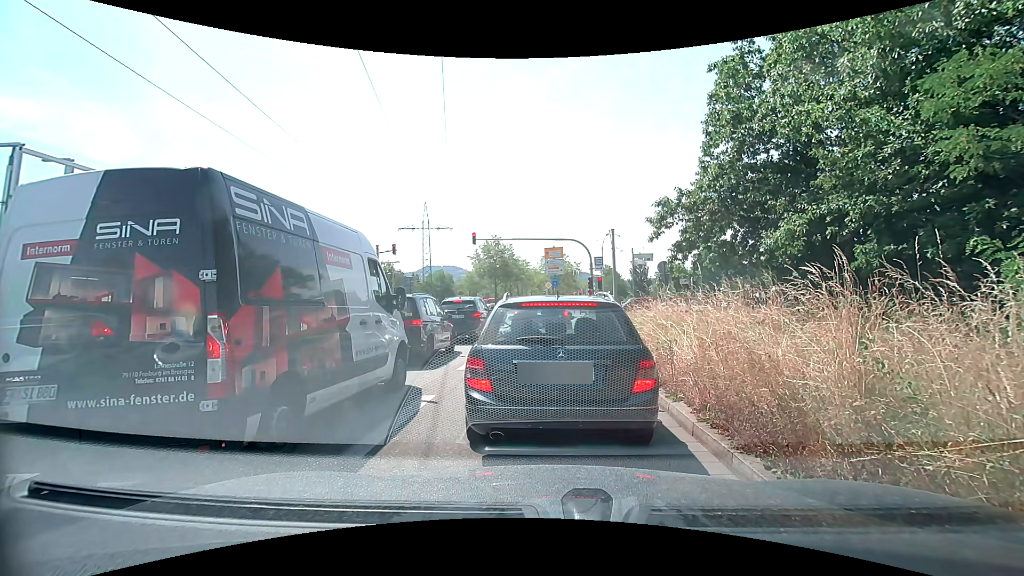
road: primary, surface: asphalt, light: Day
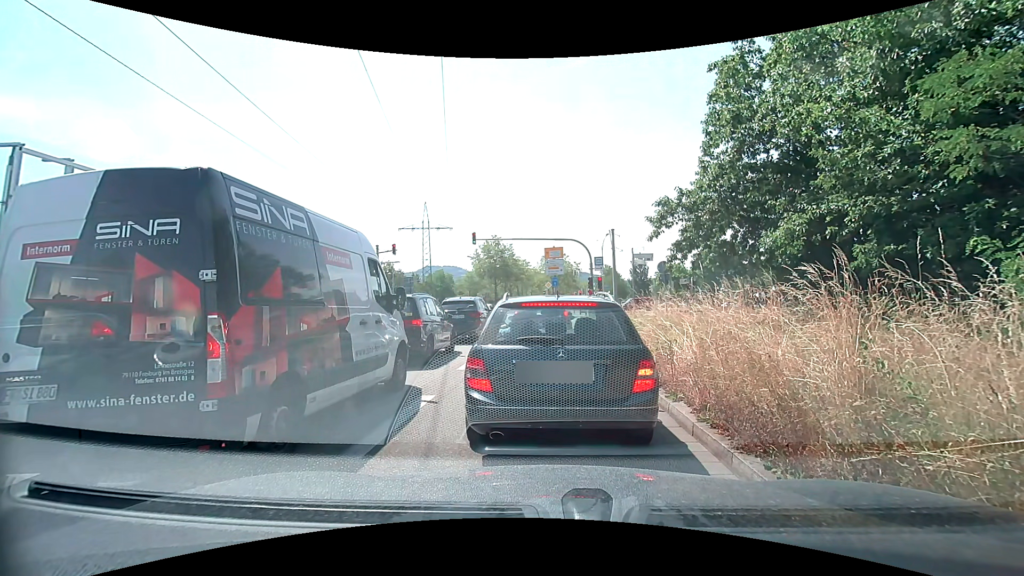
(0.0, 0.0) m; 0°
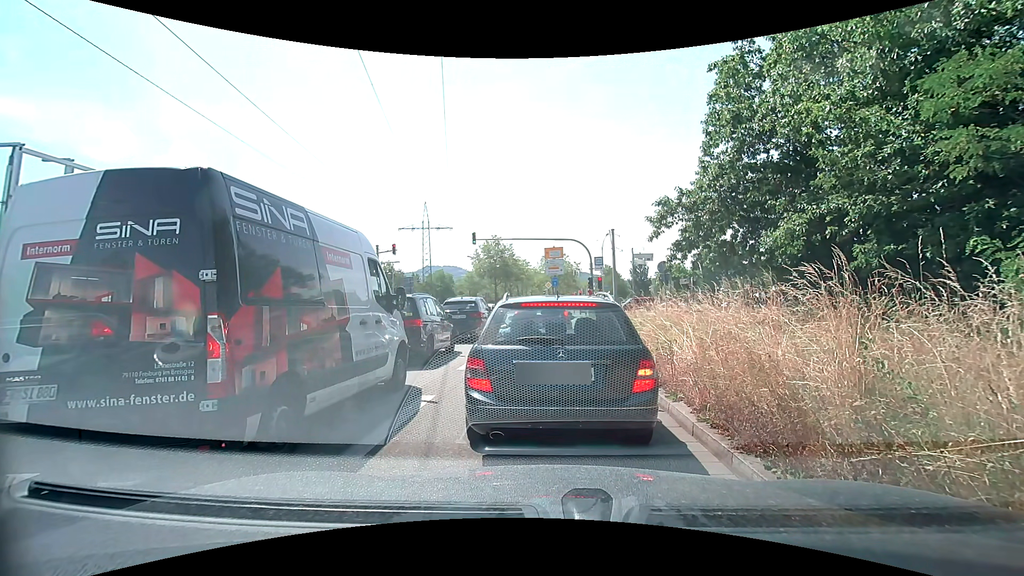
(0.0, 0.0) m; 0°
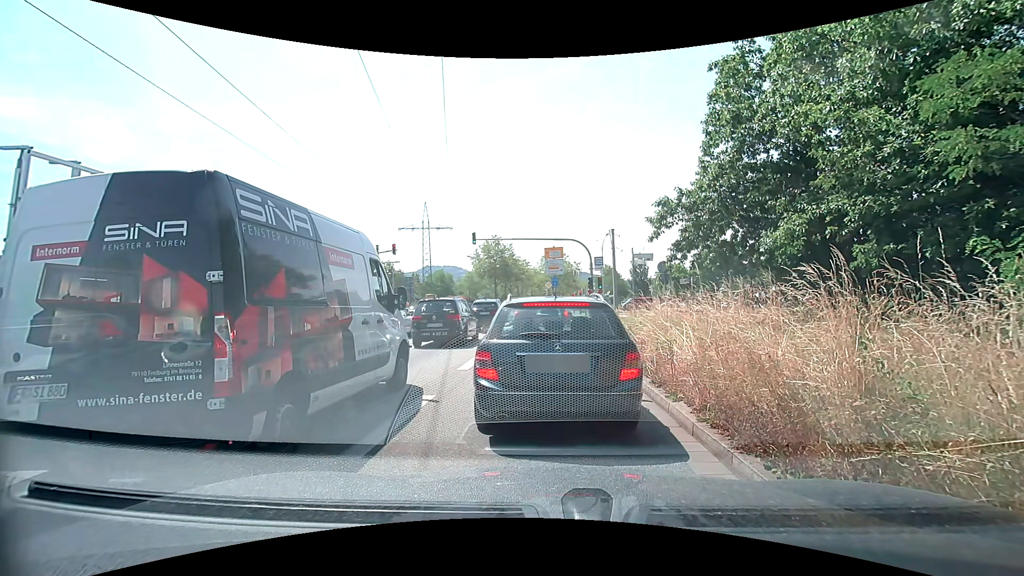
(0.0, 0.0) m; 0°
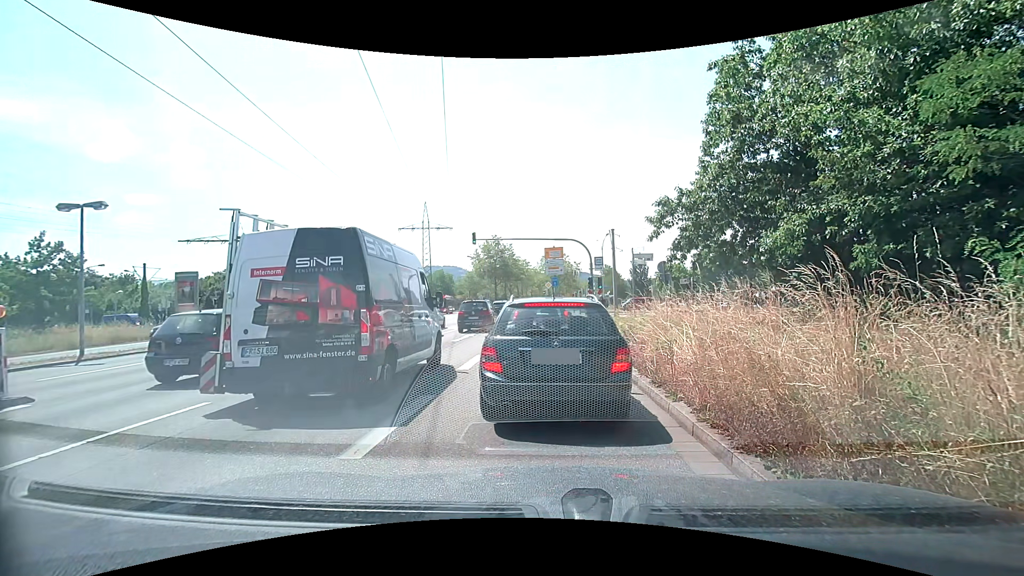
(0.0, 0.0) m; 0°
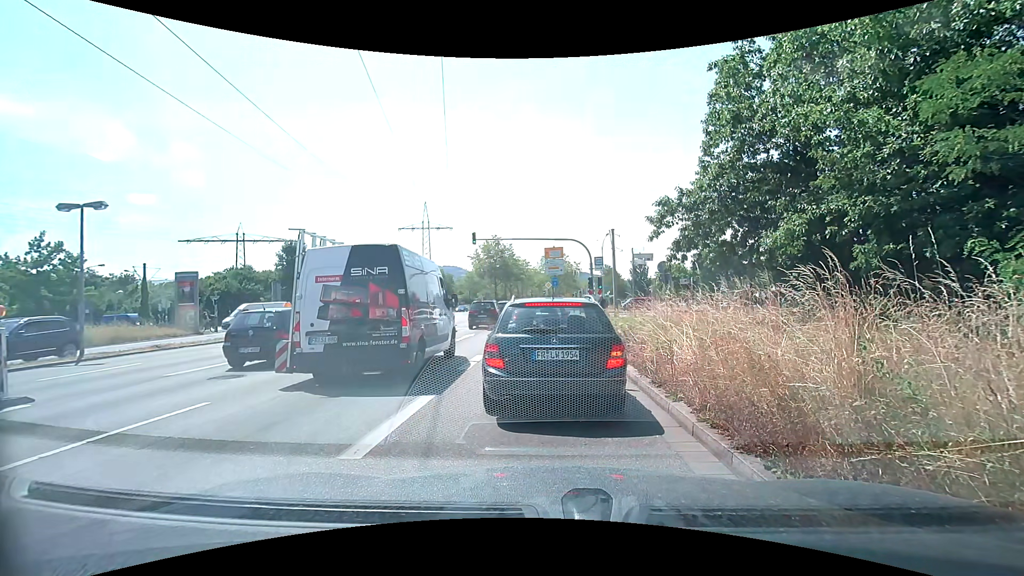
(0.0, 0.0) m; 0°
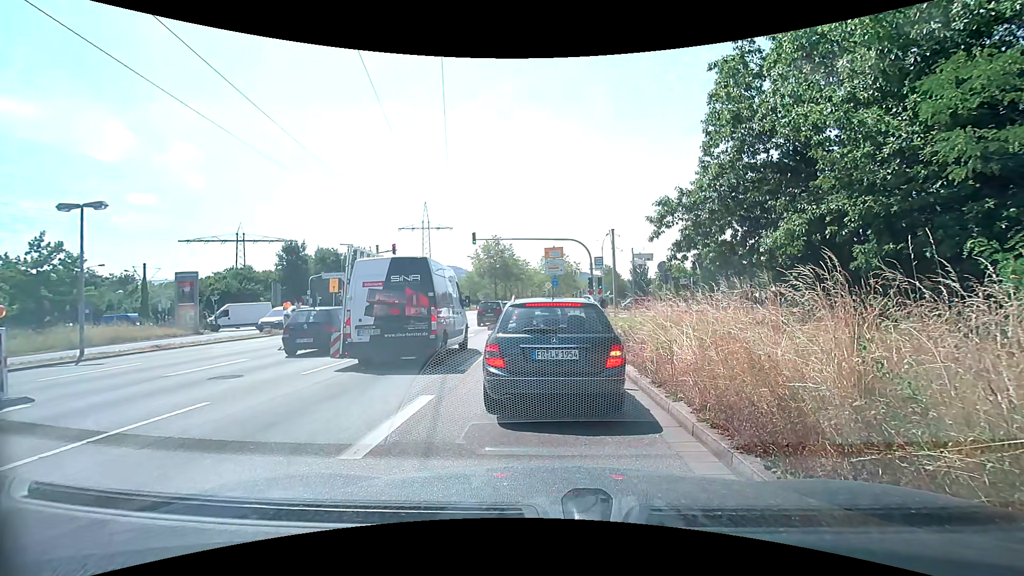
(0.0, 0.0) m; 0°
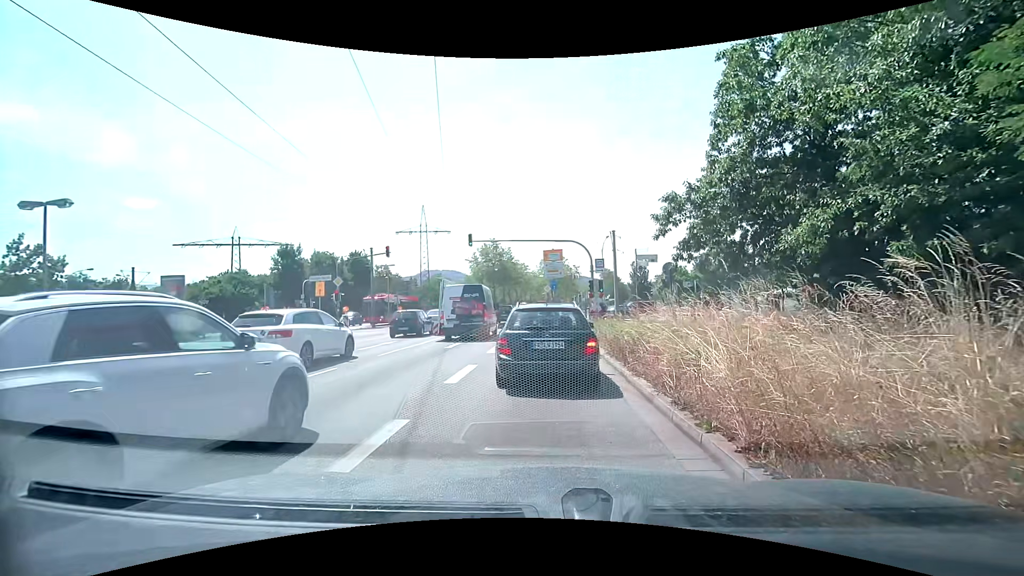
(0.0, +1.4) m; -1°
